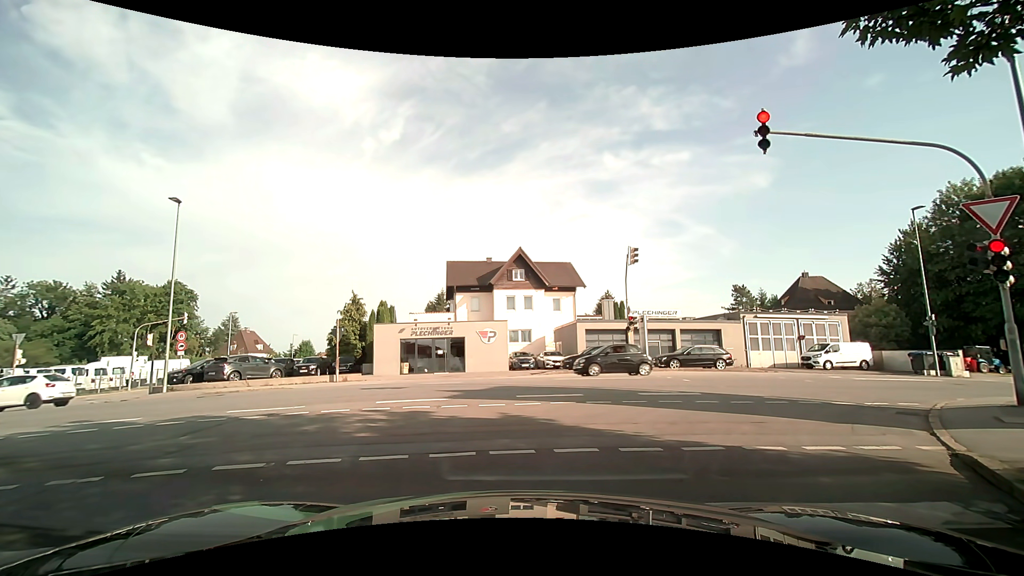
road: residential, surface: asphalt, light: Day
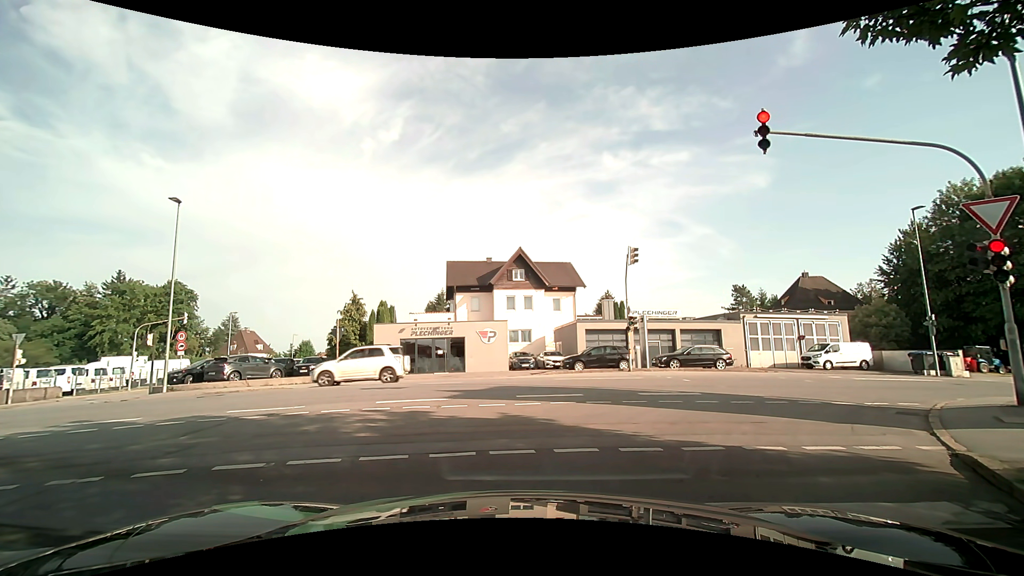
(0.0, 0.0) m; 0°
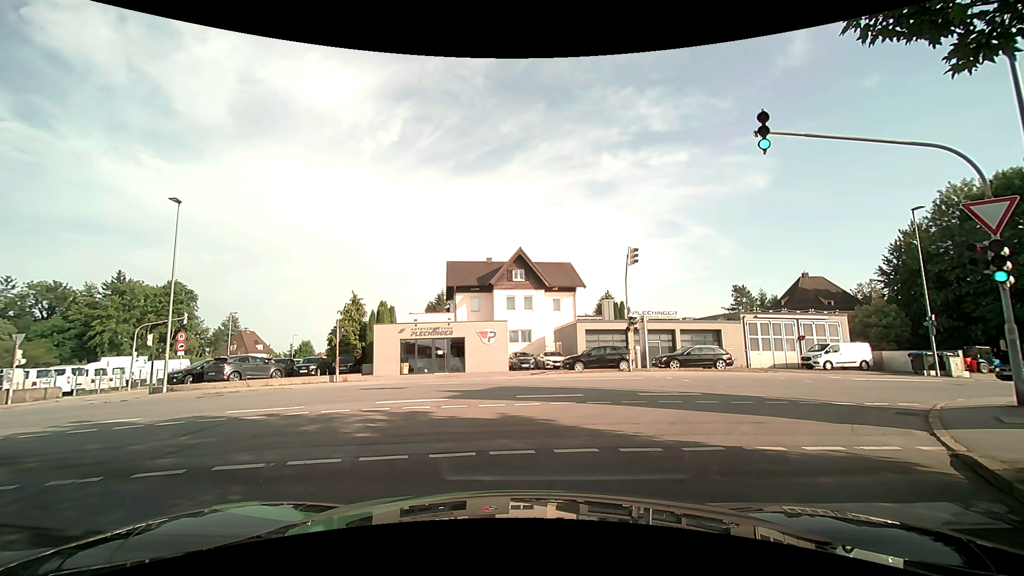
(0.0, 0.0) m; 0°
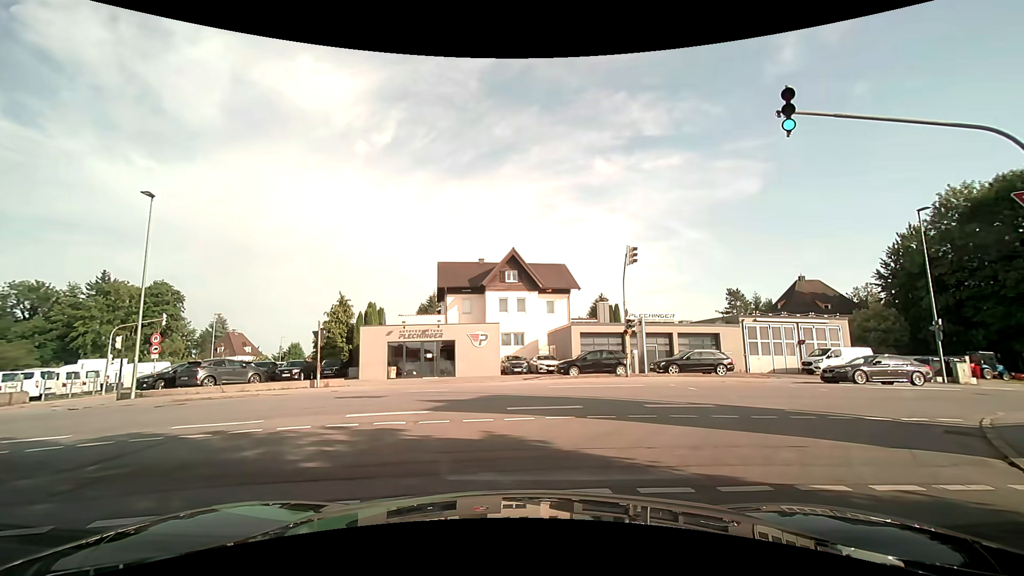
(0.0, +1.4) m; 0°
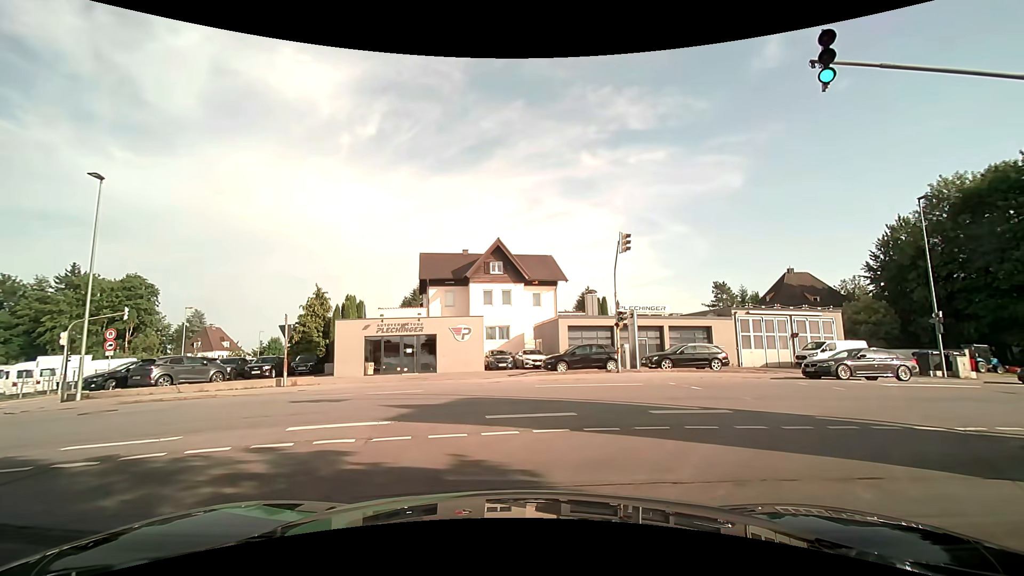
(0.0, +1.7) m; +2°
